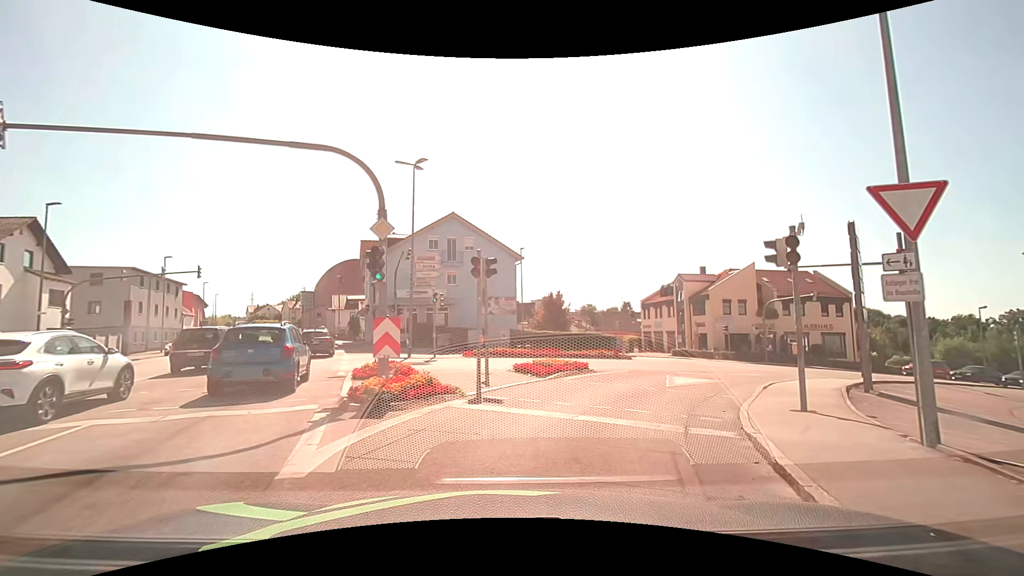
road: tertiary_link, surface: asphalt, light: Day
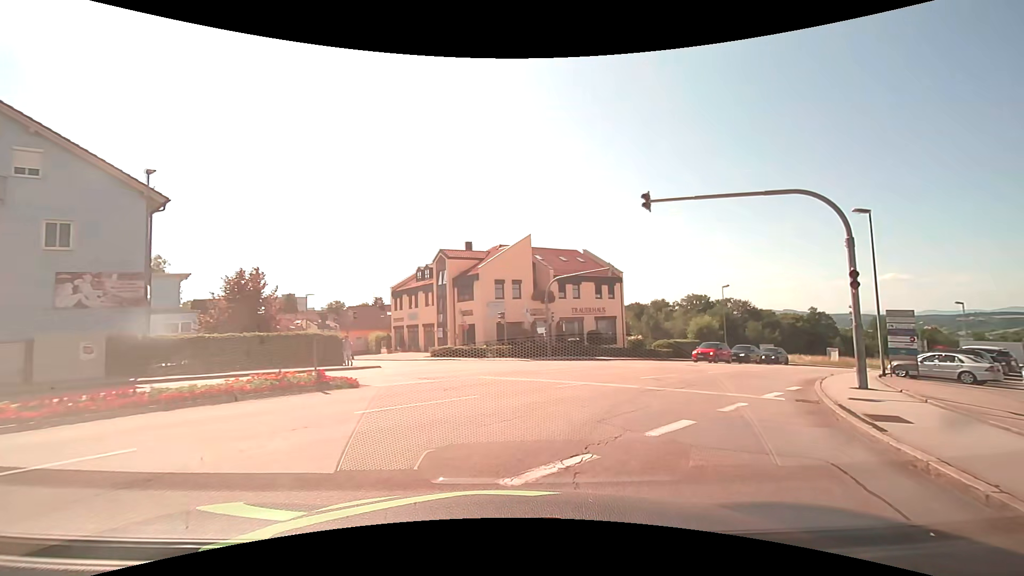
(+3.4, +16.1) m; +27°
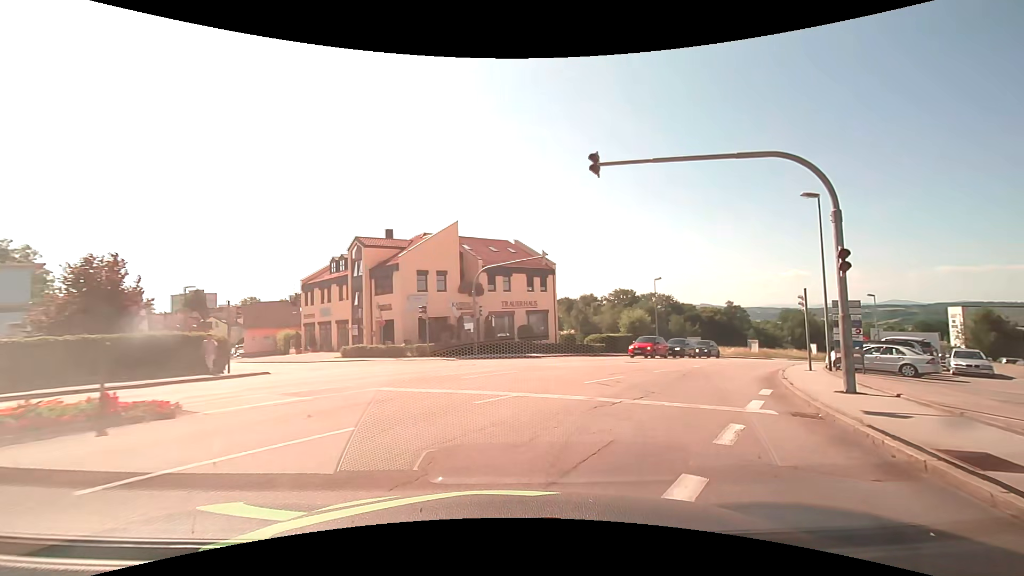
(+0.3, +3.7) m; +8°
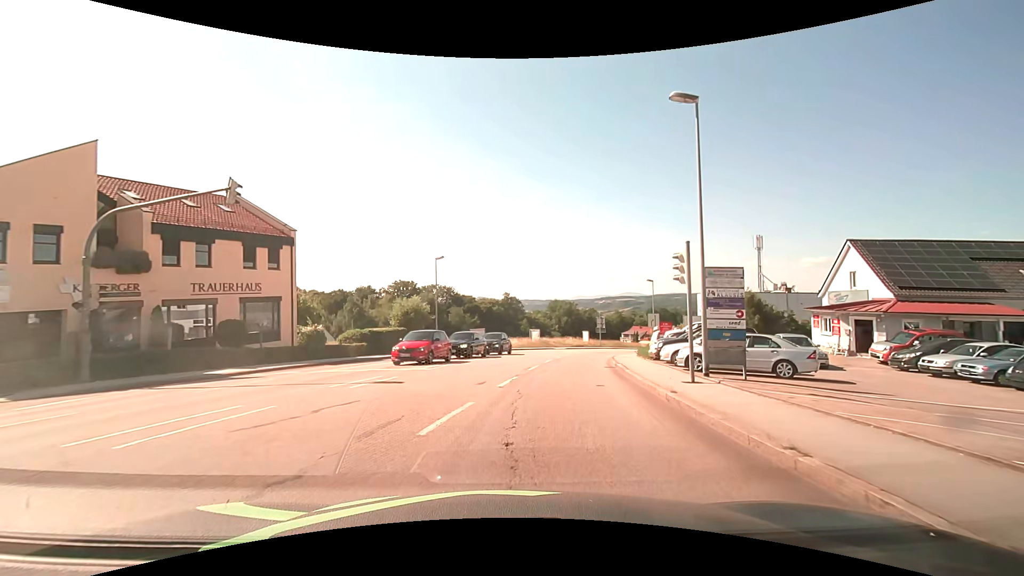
(+3.0, +12.5) m; +25°
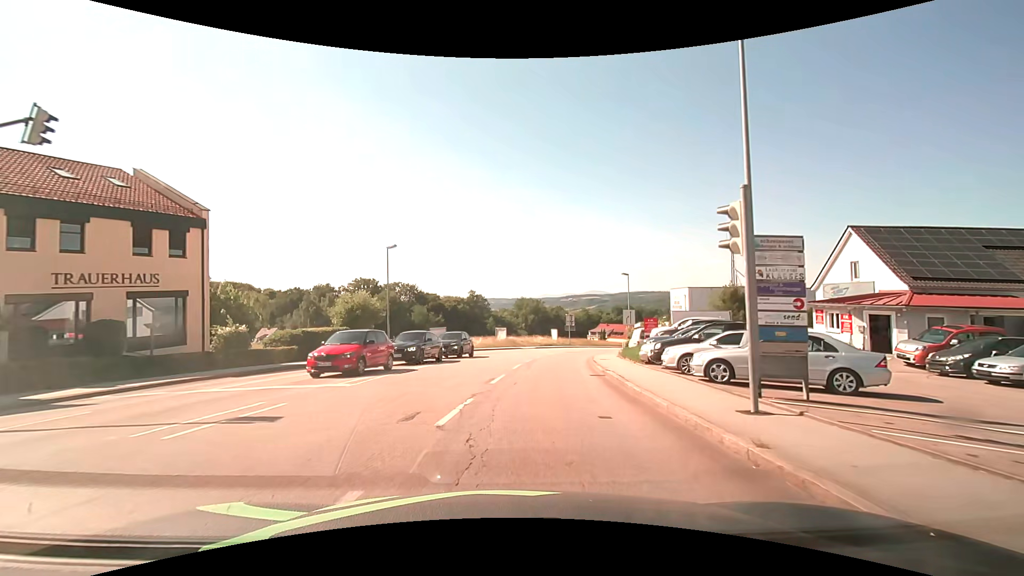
(+0.2, +5.2) m; +4°
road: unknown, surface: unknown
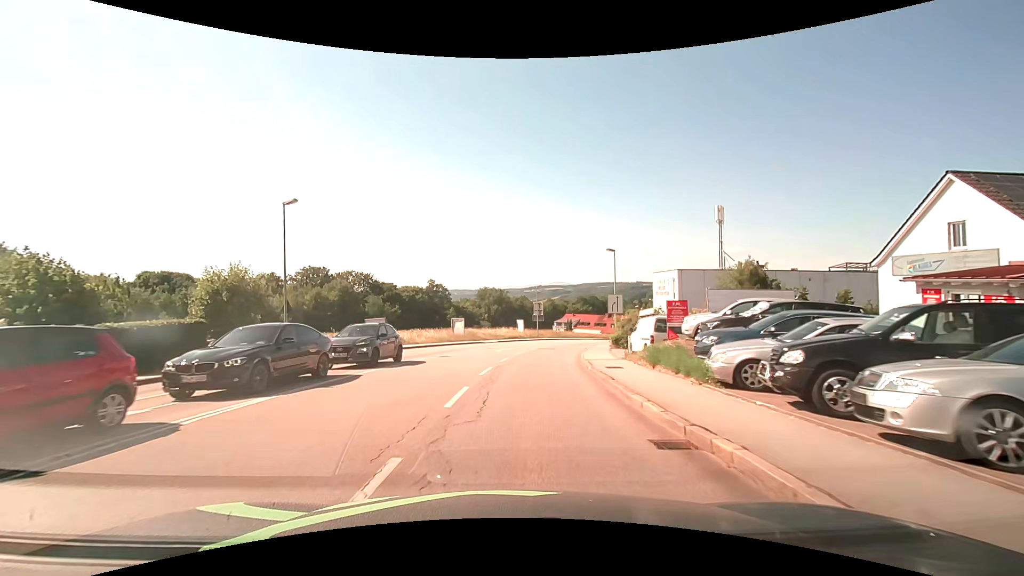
(+0.5, +11.1) m; +4°
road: tertiary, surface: asphalt
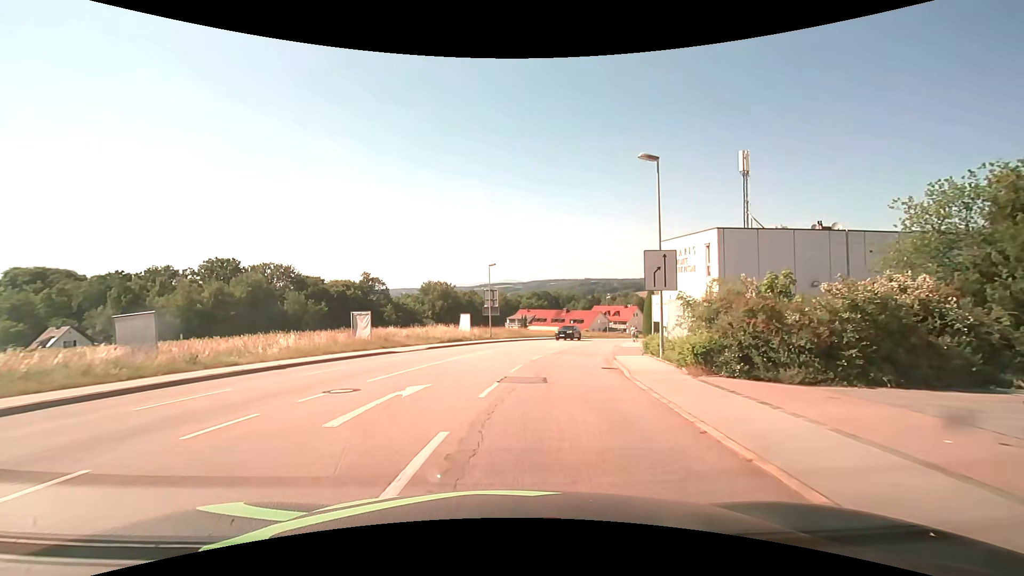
(+0.7, +22.9) m; +5°
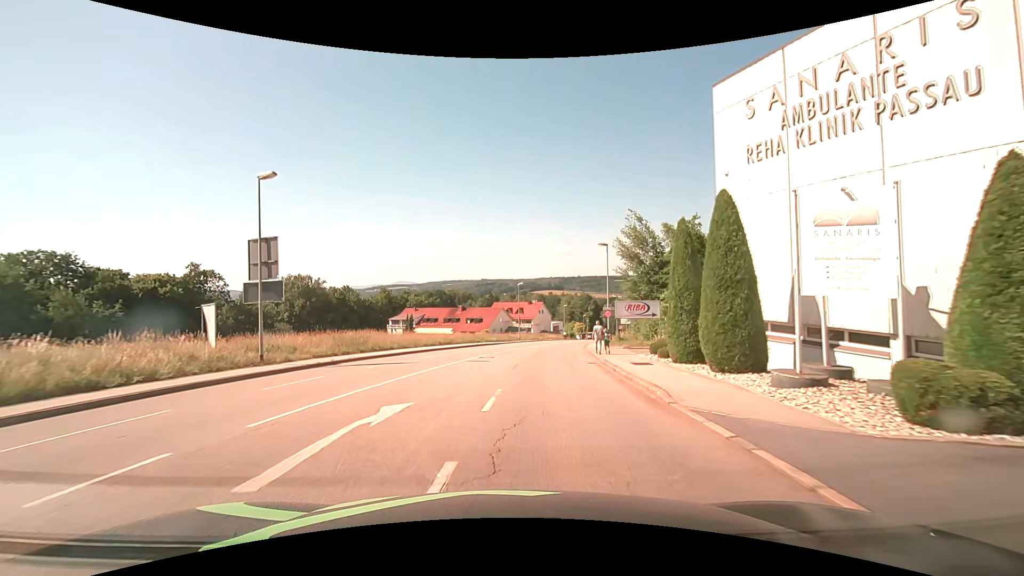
(+3.7, +31.4) m; +12°
(0, +10) (+1, +20) (+2, +30) (+3, +40) (+5, +50) (+7, +59) (+10, +69) (+12, +79) (+15, +88) (+17, +98) m
